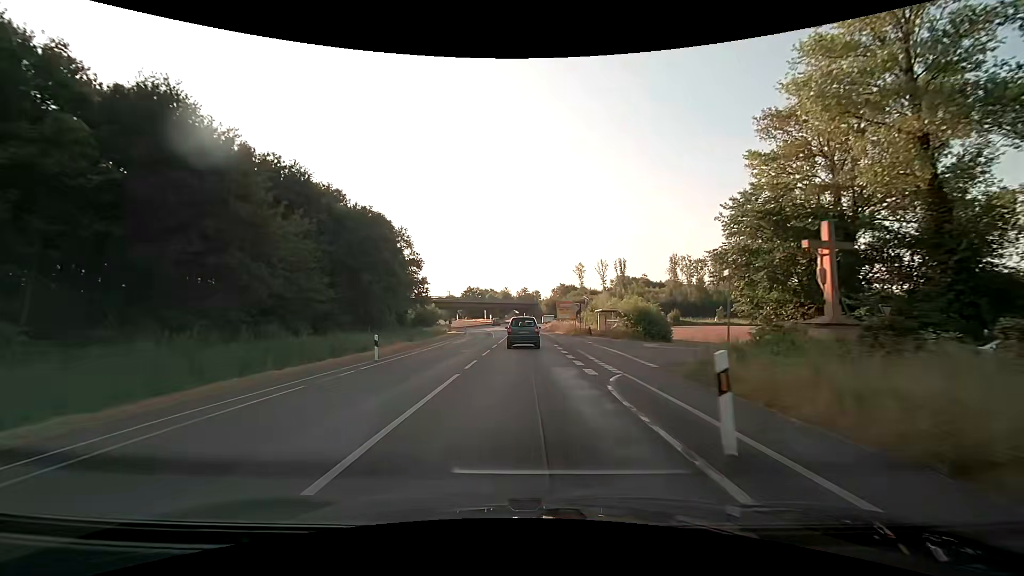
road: secondary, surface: asphalt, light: Day
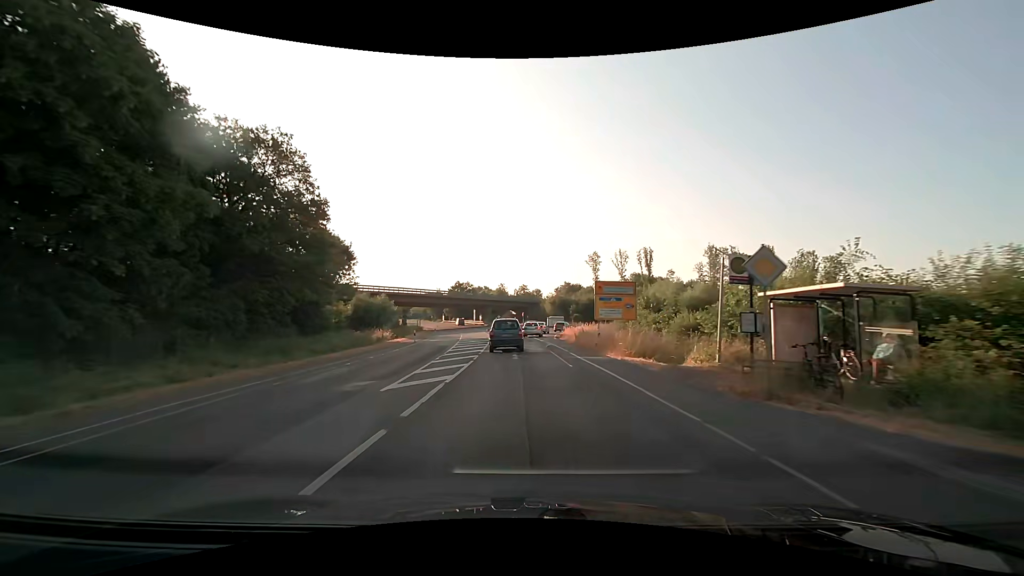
(+0.1, +36.7) m; 0°
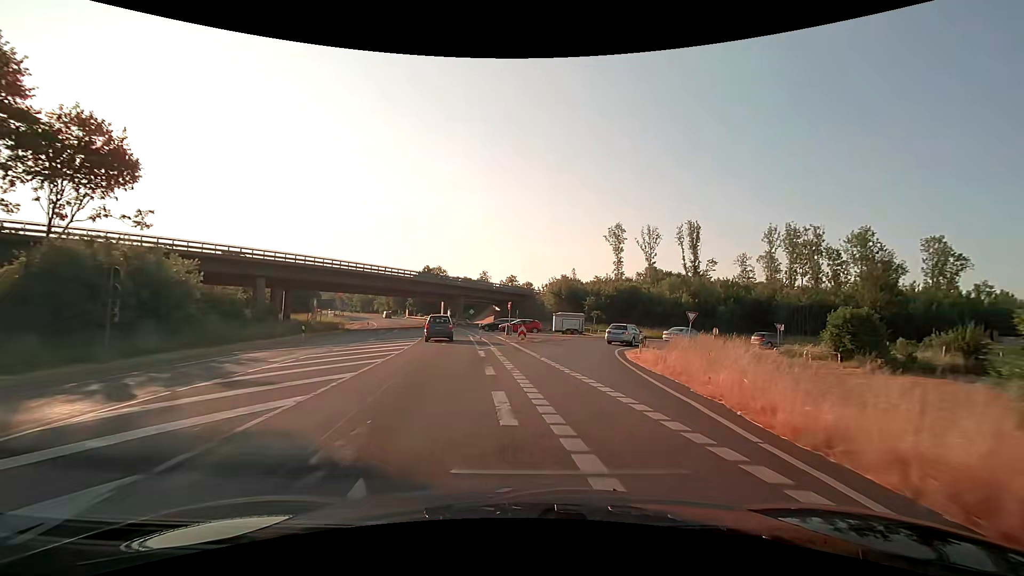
(+0.1, +43.2) m; +1°
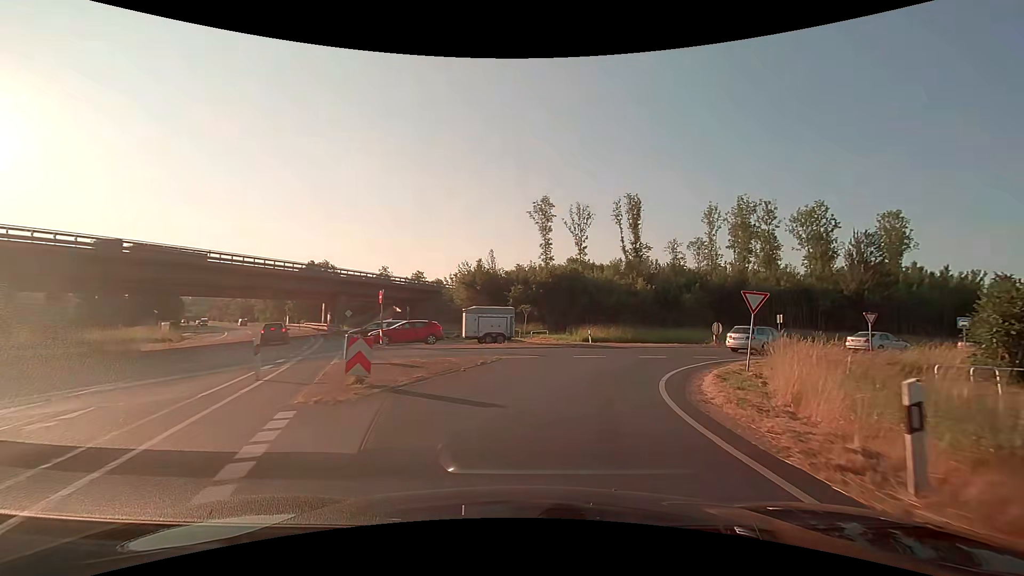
(+1.3, +20.6) m; +10°
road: trunk_link
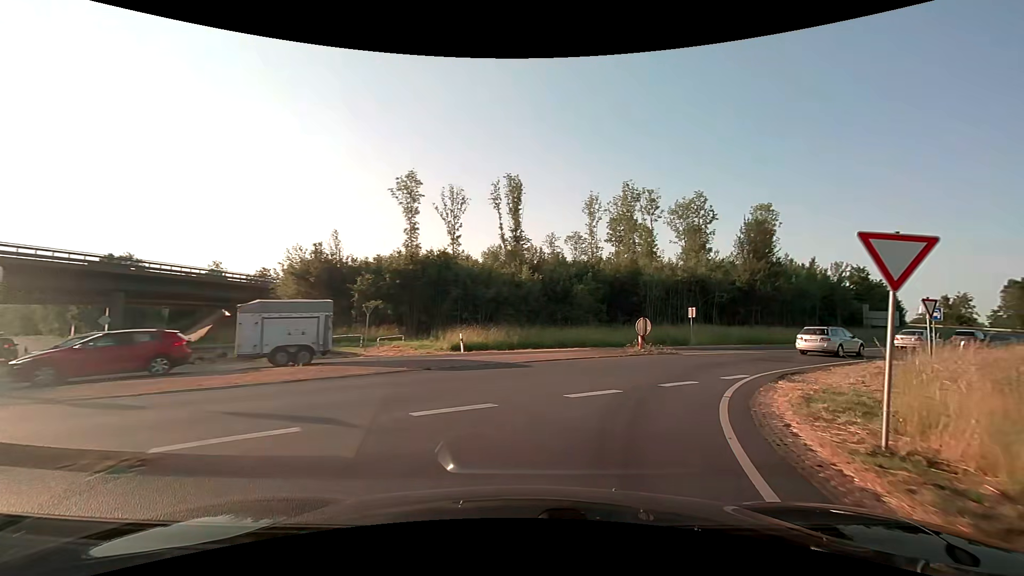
(+1.2, +12.0) m; +14°
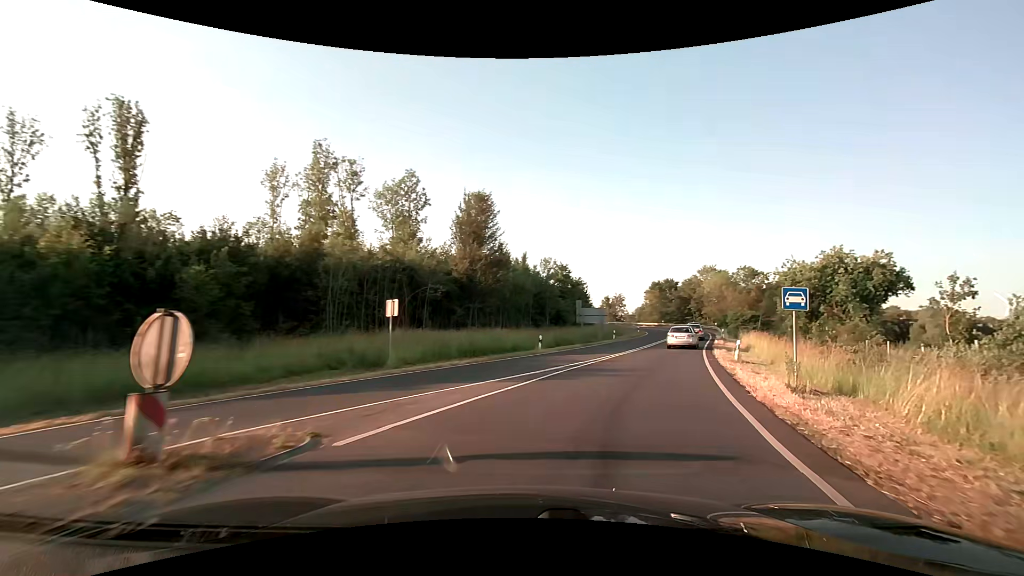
(+4.8, +16.7) m; +32°
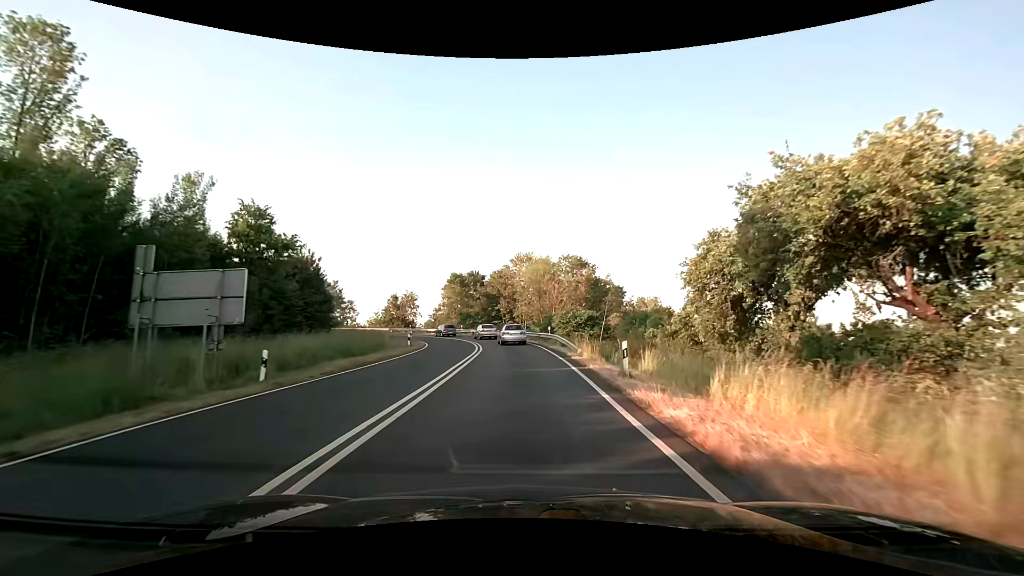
(+10.4, +35.3) m; +22°
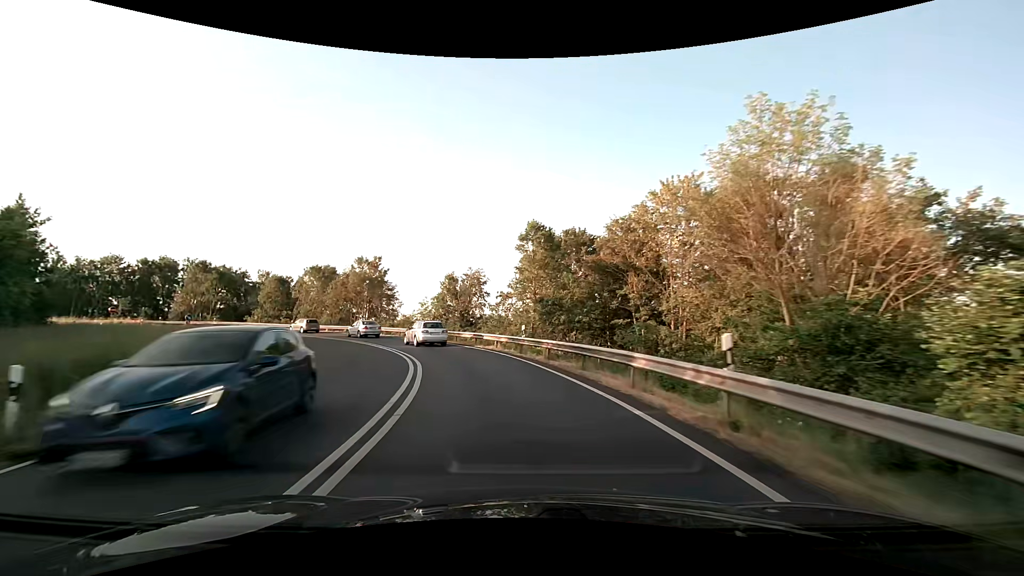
(-2.5, +44.6) m; -12°
(-1, +10) (-3, +20) (-6, +29) (-11, +38) (-17, +46) (-24, +53) (-32, +59) (-41, +64) (-50, +67) (-60, +69) m
